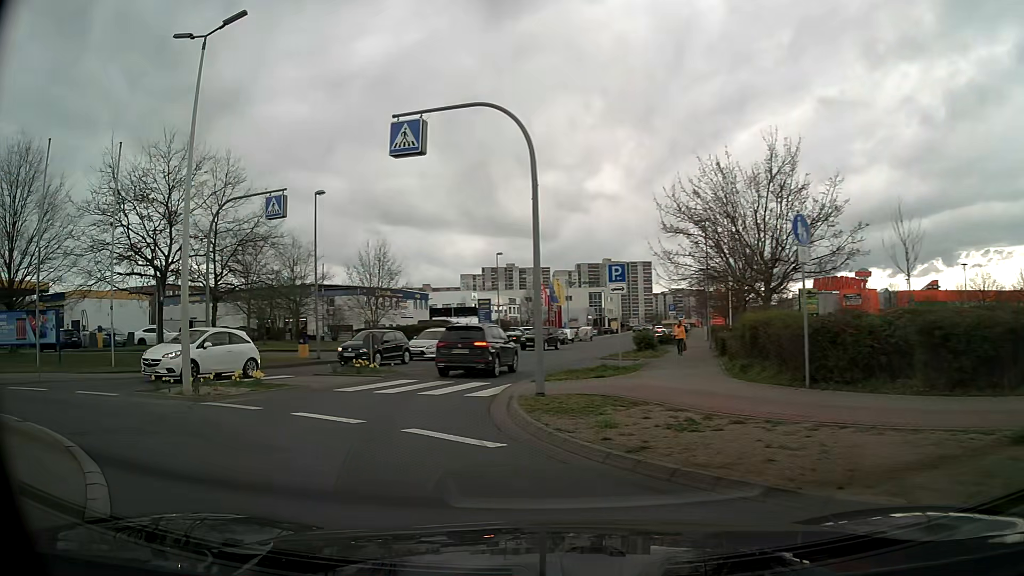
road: tertiary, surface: asphalt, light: Day
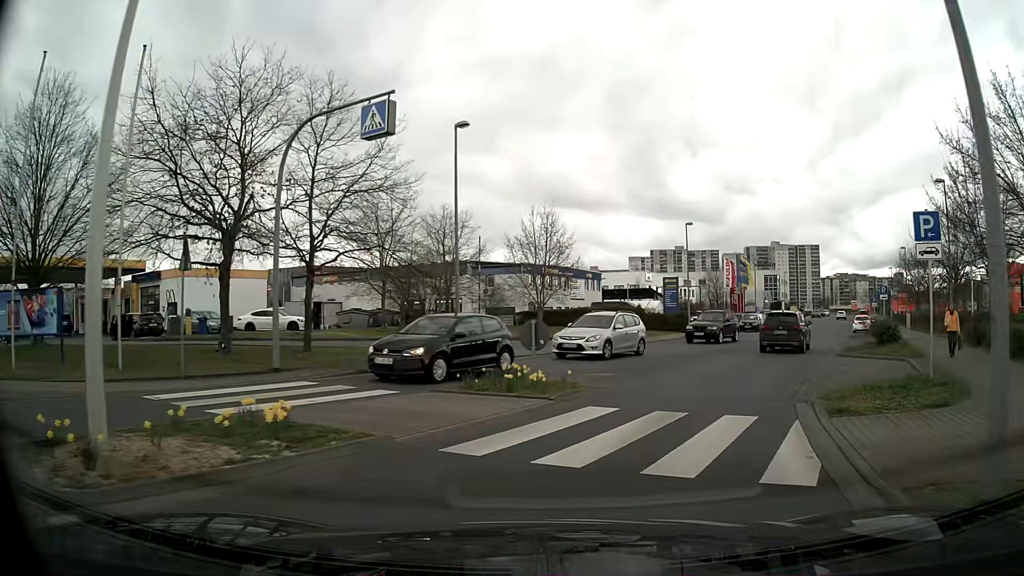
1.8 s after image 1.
(-1.8, +8.7) m; -16°
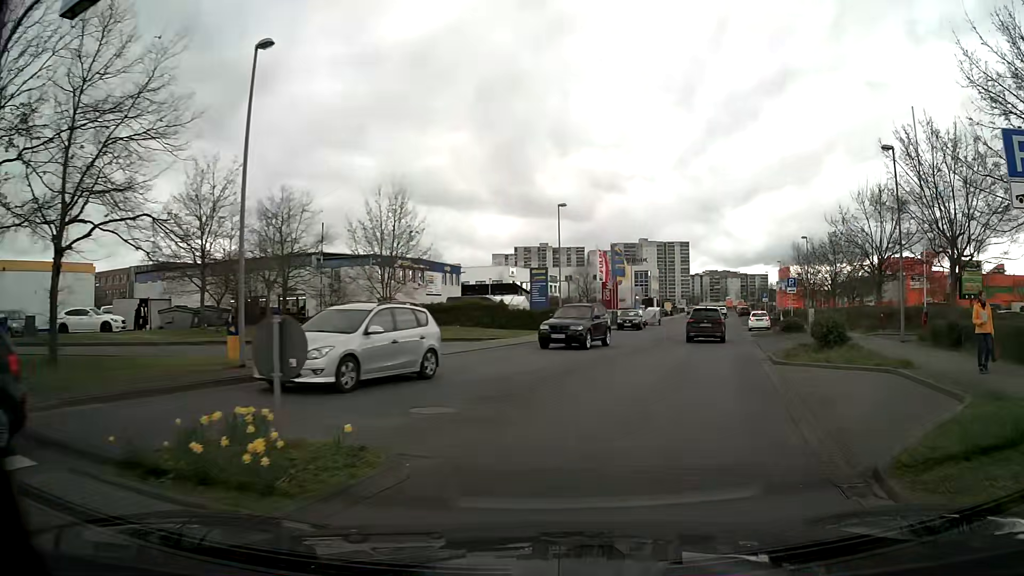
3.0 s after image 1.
(+0.7, +6.9) m; +12°
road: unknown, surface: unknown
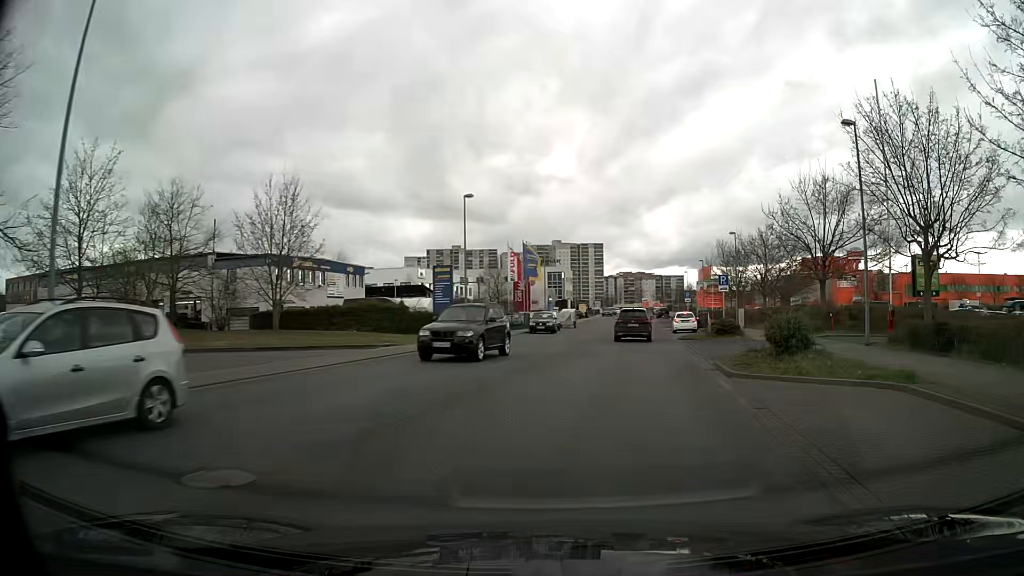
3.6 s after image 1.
(+0.3, +4.1) m; +7°
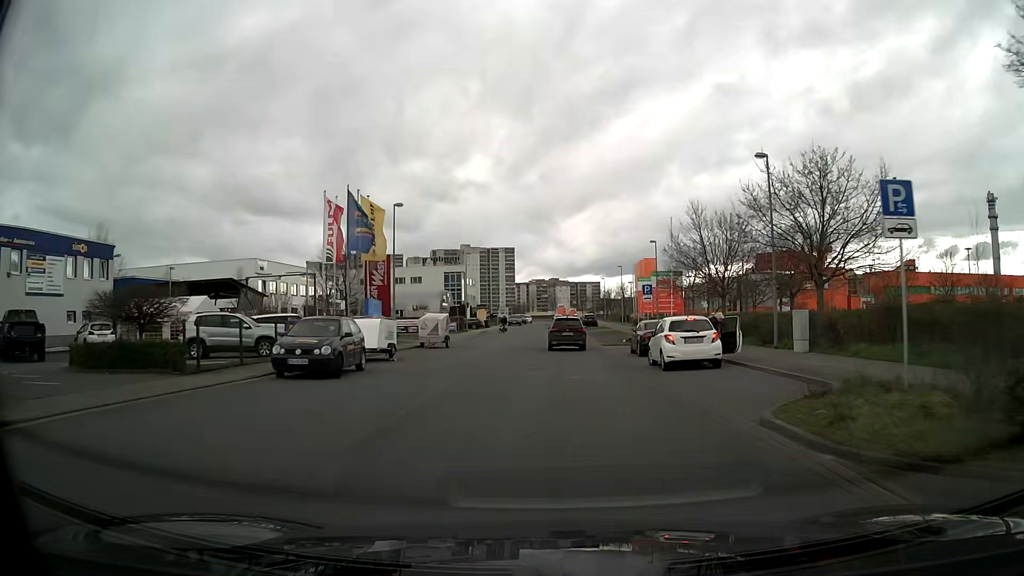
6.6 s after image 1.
(+3.6, +29.4) m; +8°
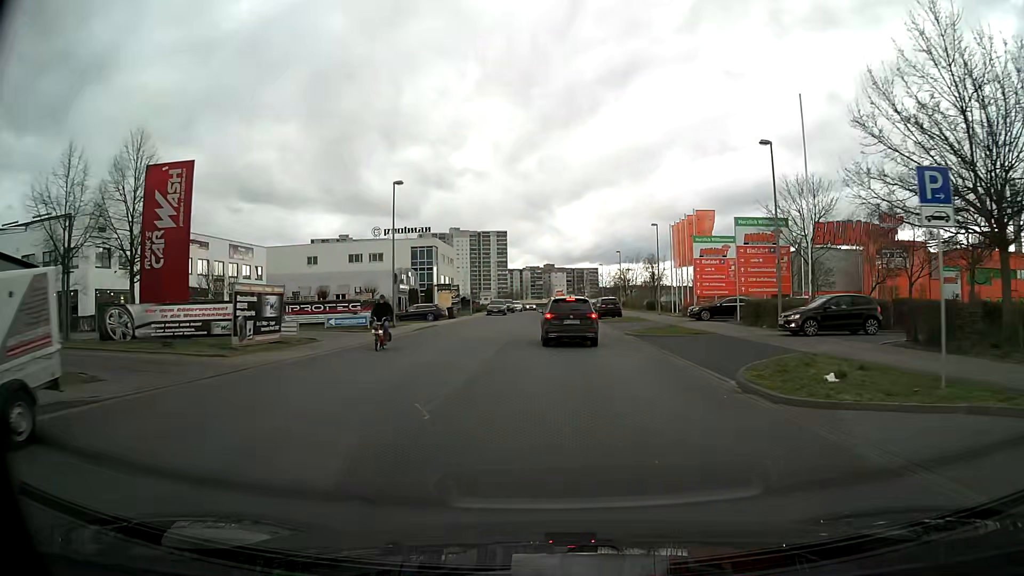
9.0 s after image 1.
(0.0, +30.0) m; 0°
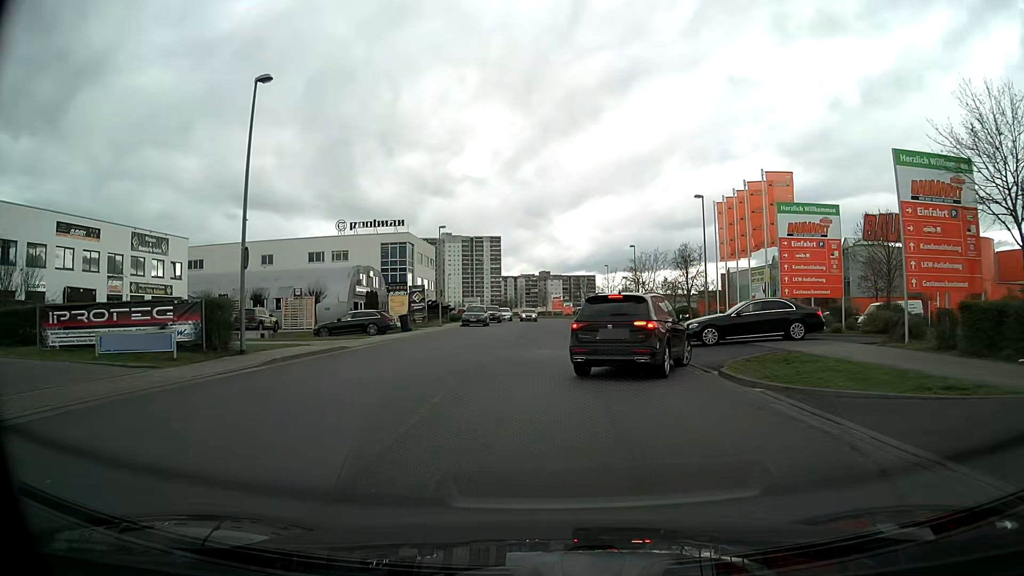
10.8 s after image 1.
(+0.1, +17.2) m; +1°
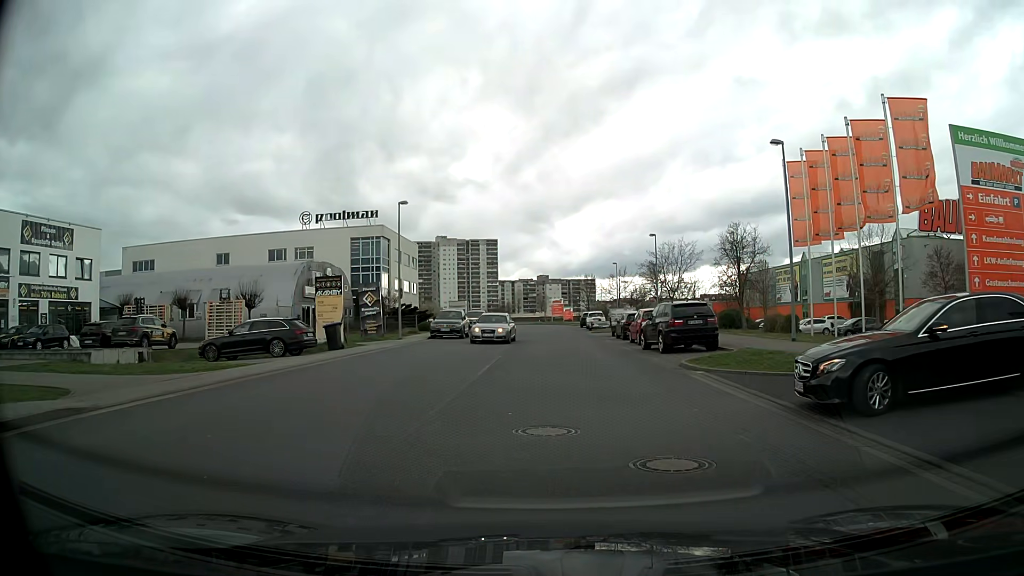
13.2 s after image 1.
(0.0, +13.4) m; 0°
